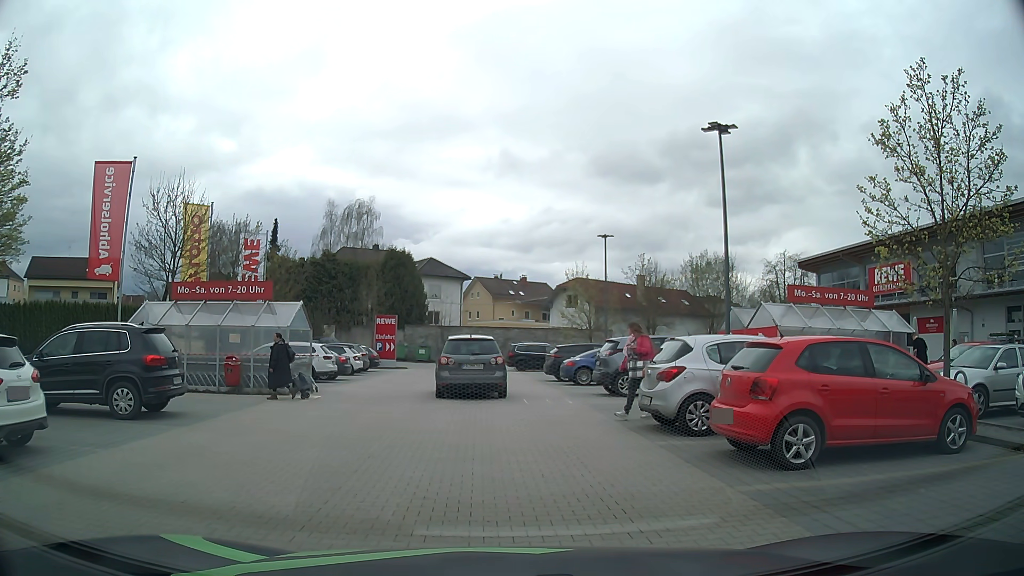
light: Day
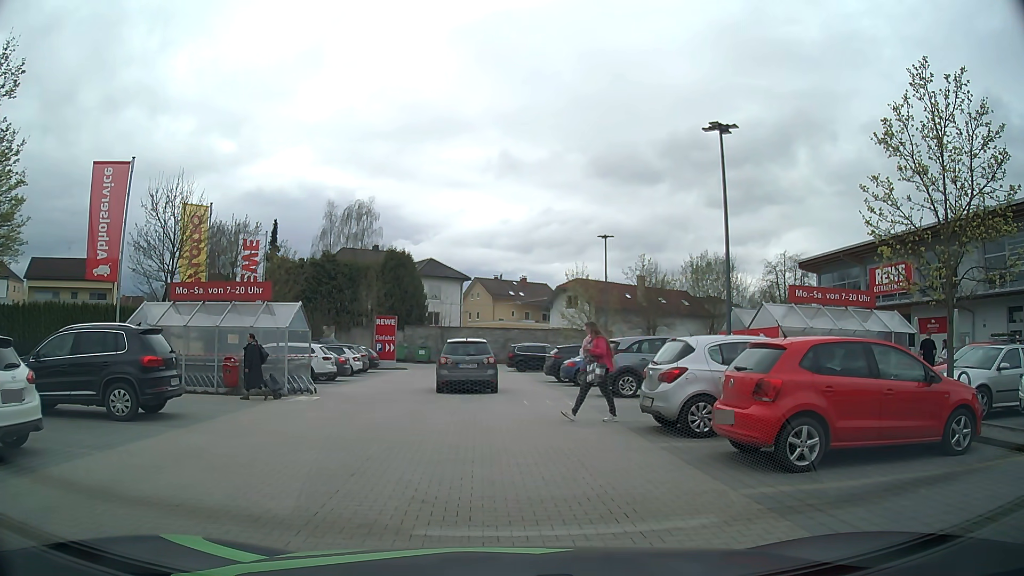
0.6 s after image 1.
(0.0, +0.1) m; 0°
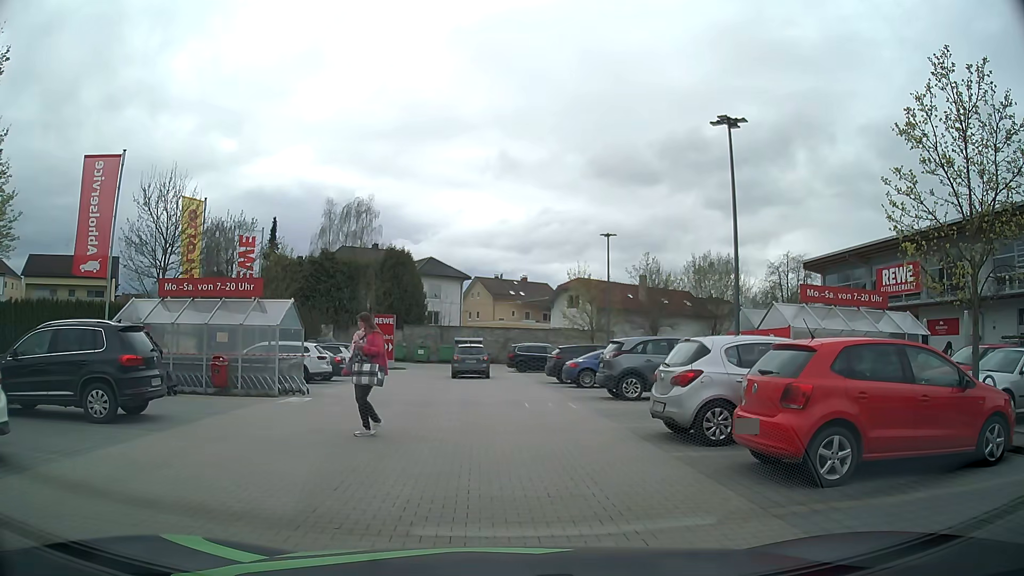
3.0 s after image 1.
(0.0, +0.7) m; 0°
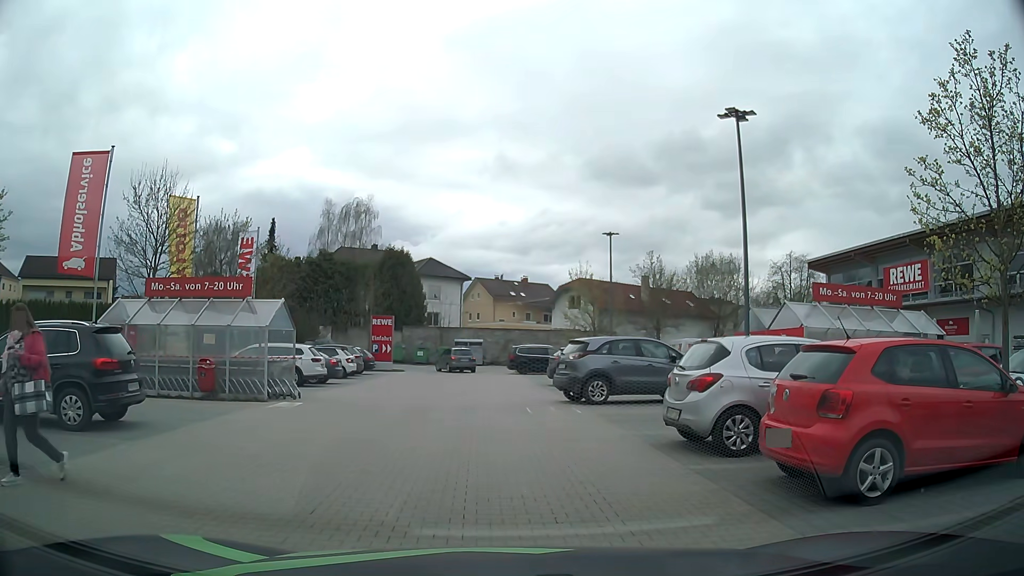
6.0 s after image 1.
(0.0, +0.8) m; 0°
